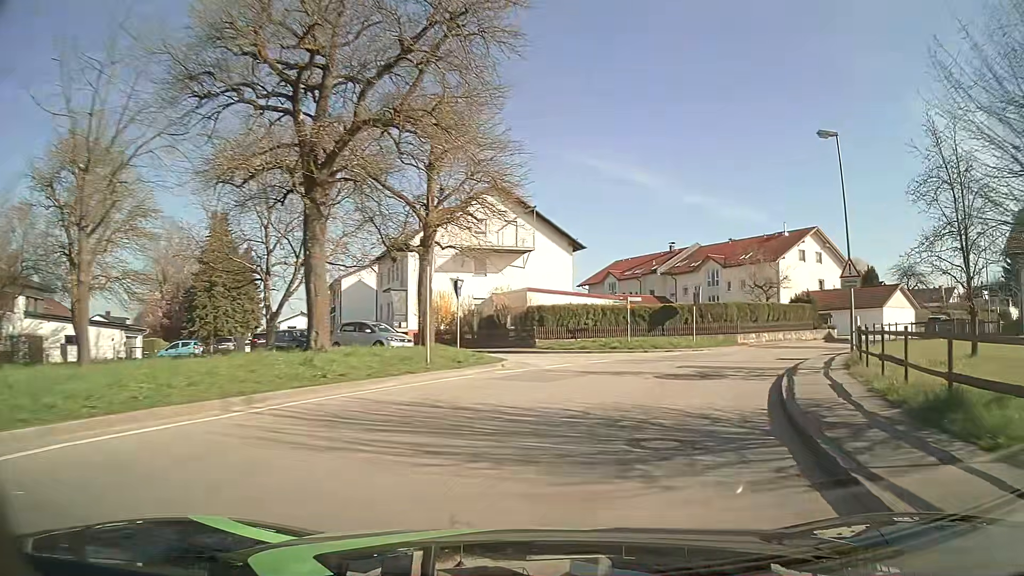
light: Day
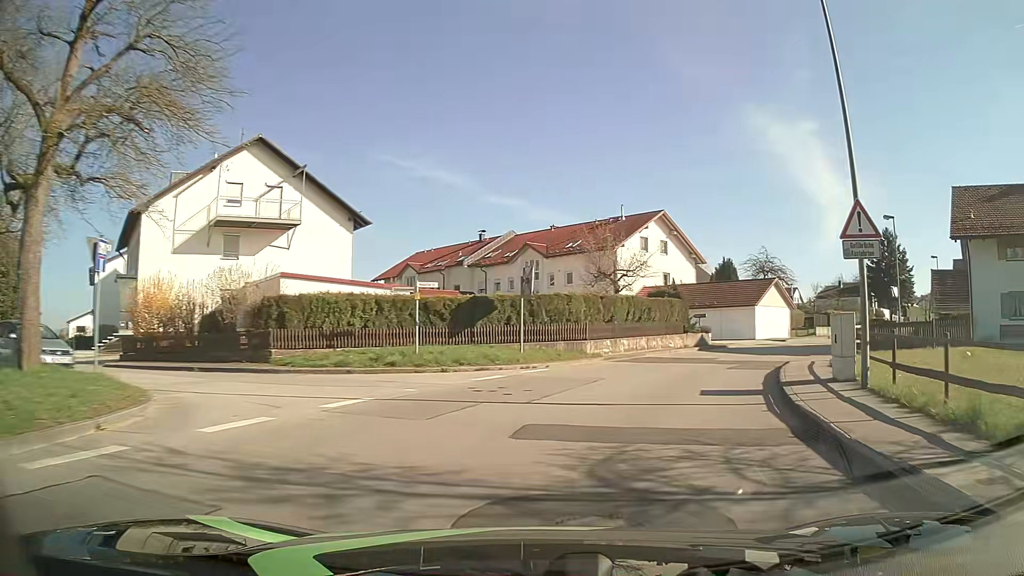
(+1.6, +12.3) m; +16°
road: unclassified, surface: asphalt
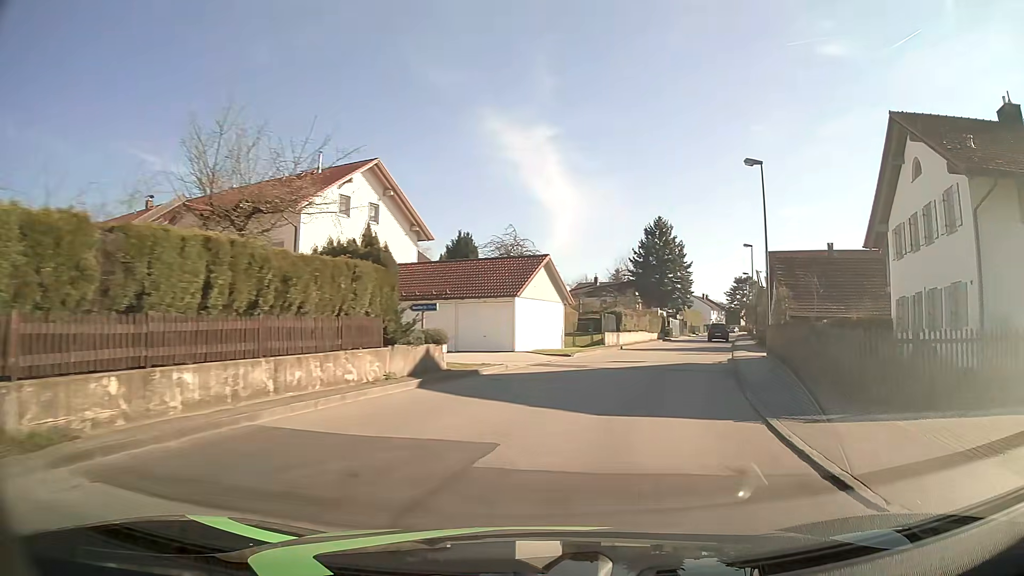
(+3.7, +18.5) m; +23°
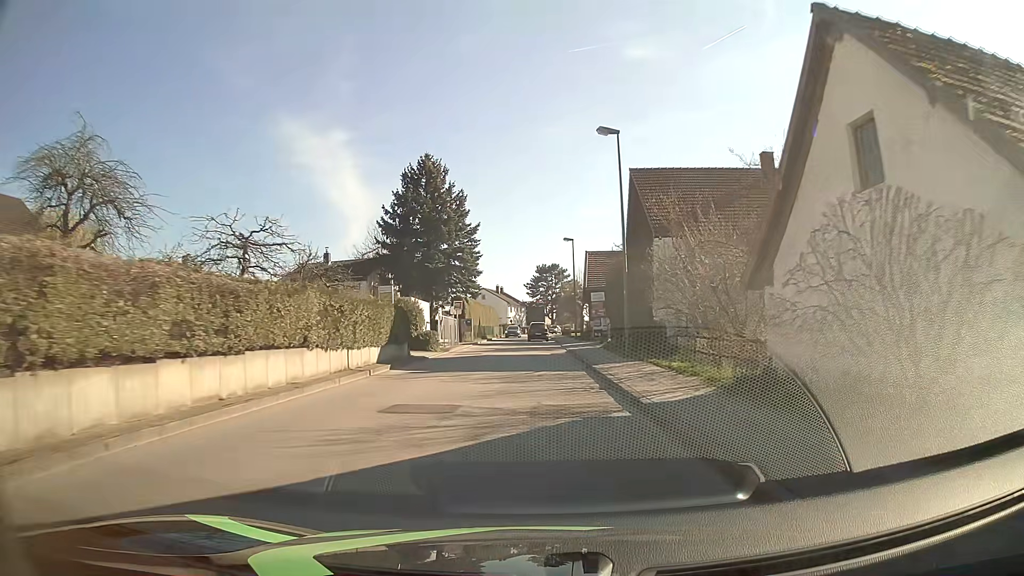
(+8.4, +34.1) m; +18°
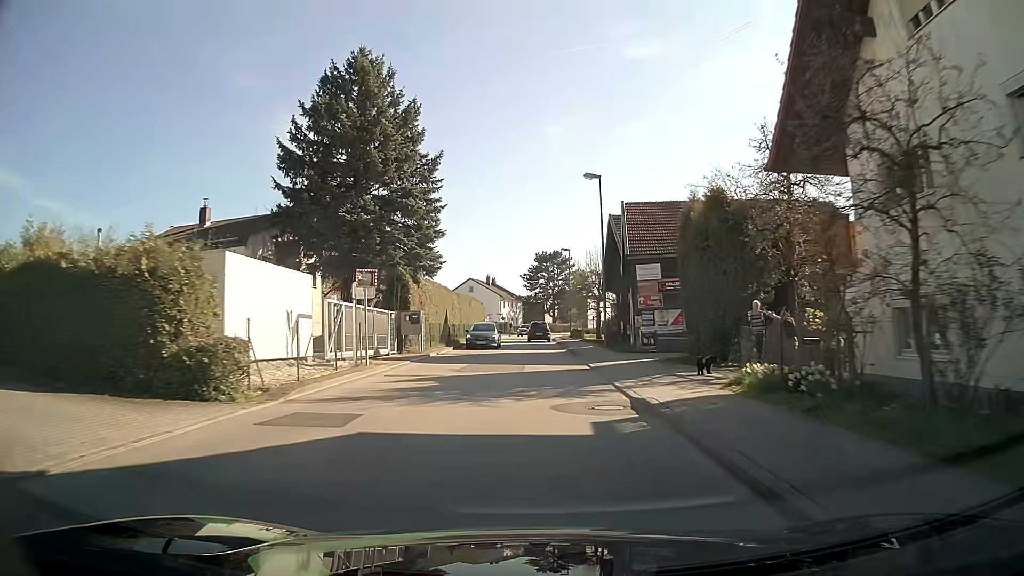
(+0.1, +23.2) m; +1°
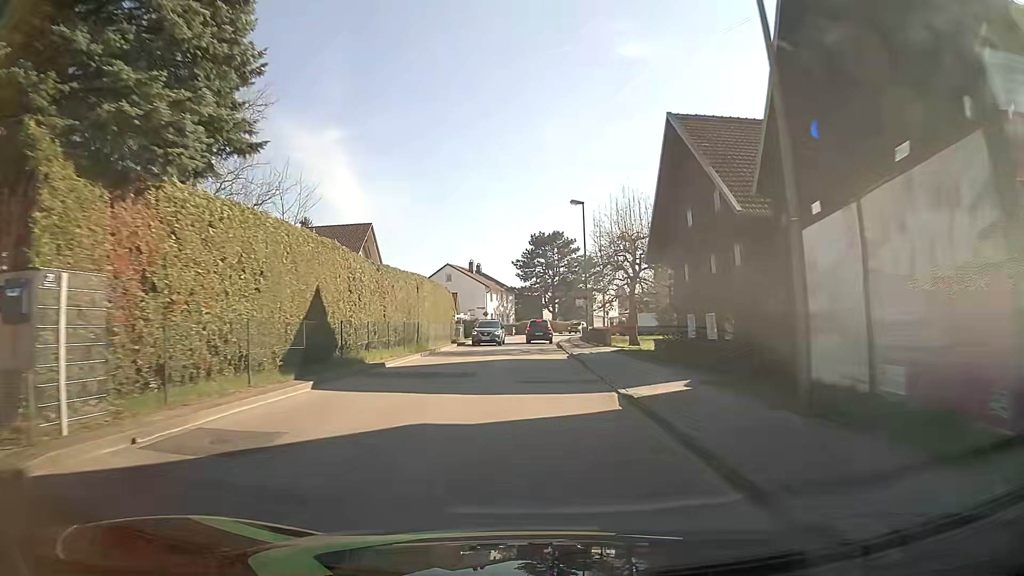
(0.0, +23.4) m; 0°
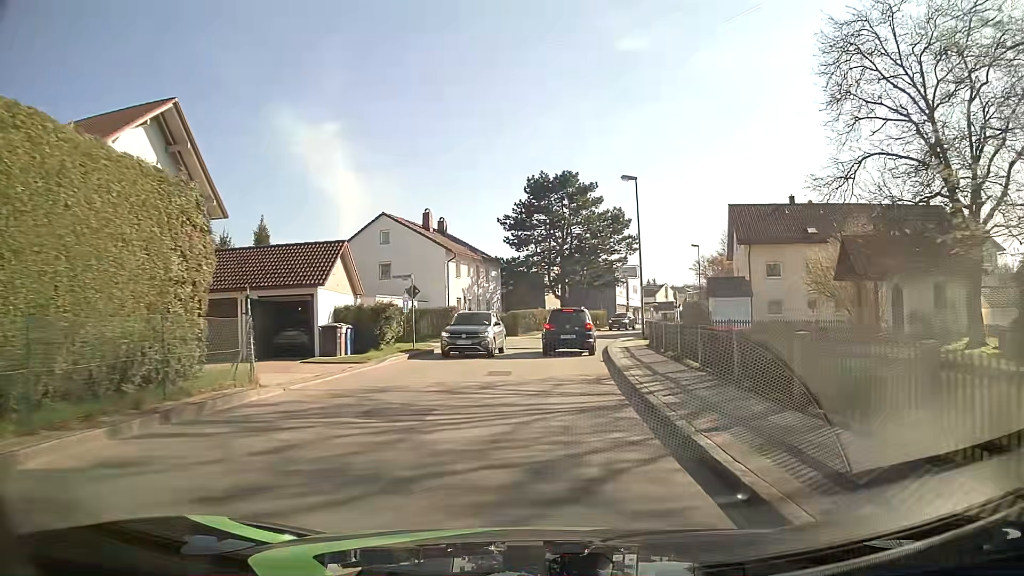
(+0.1, +35.7) m; 0°
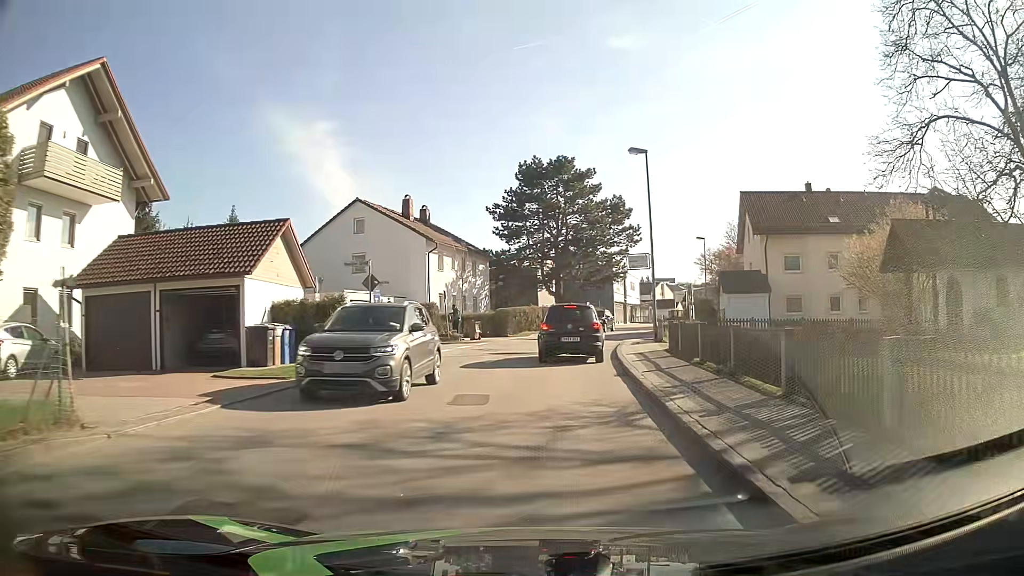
(0.0, +5.2) m; +1°
